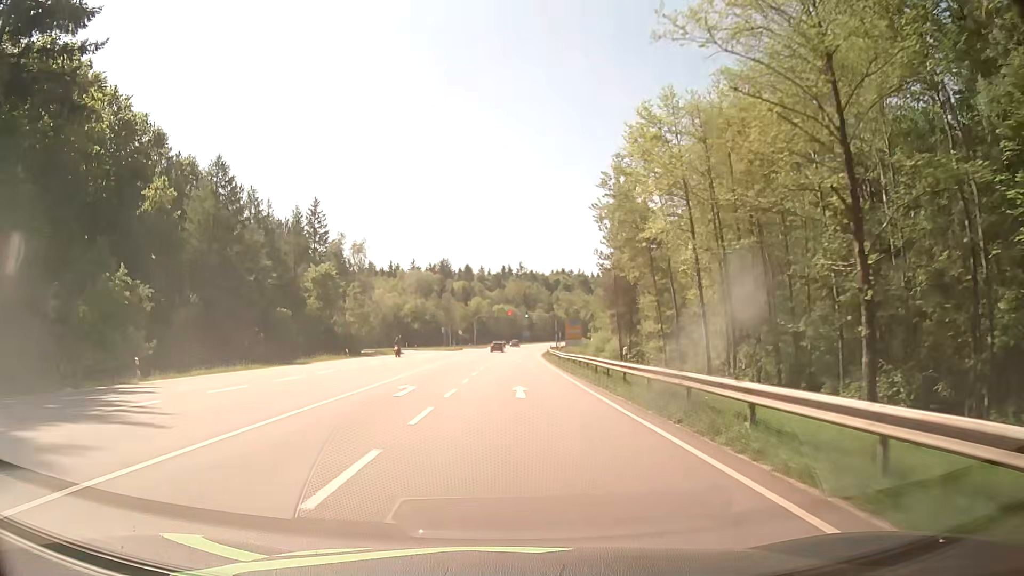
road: secondary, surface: asphalt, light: Day
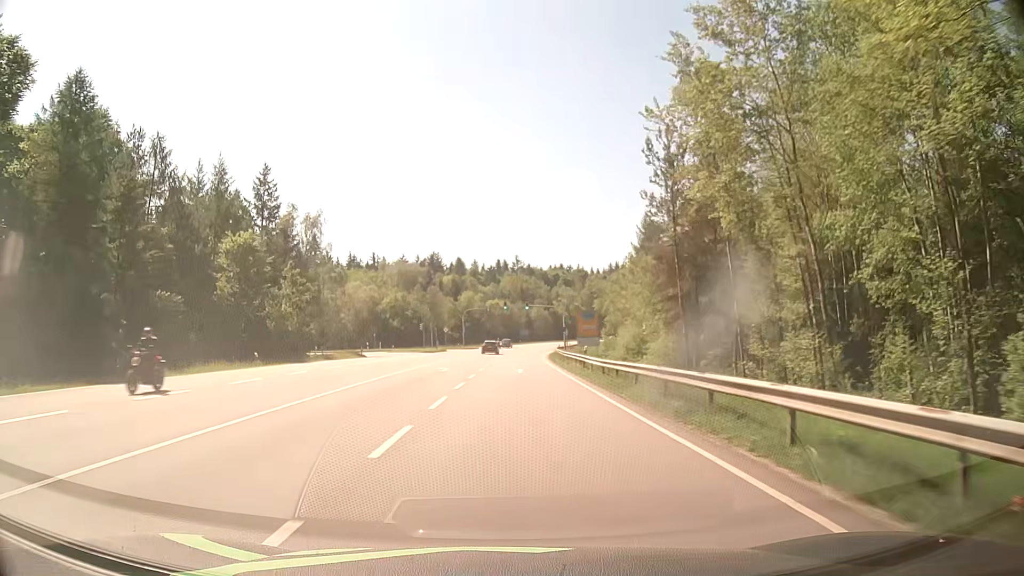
(-0.1, +21.5) m; 0°
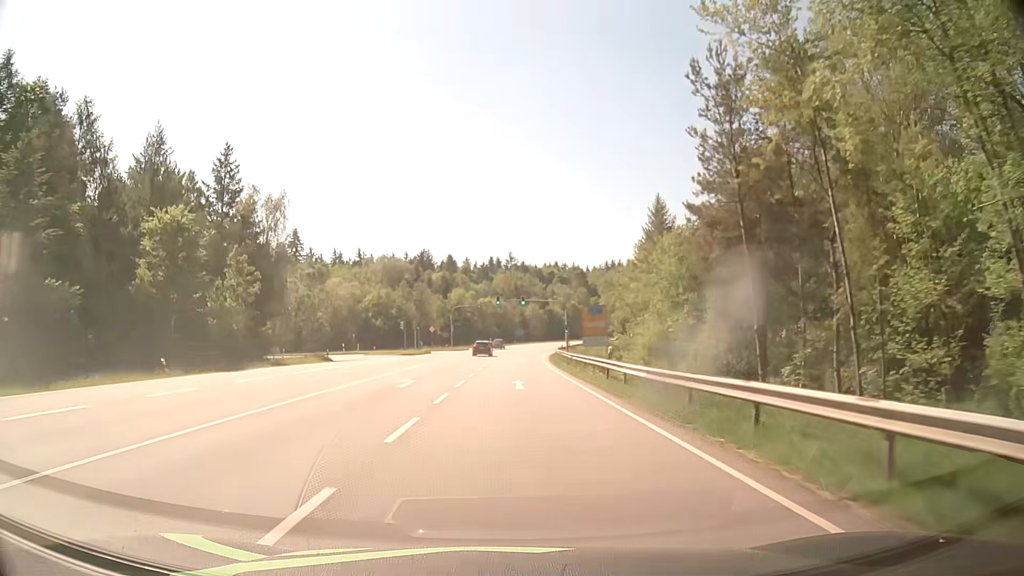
(+0.1, +10.7) m; +1°
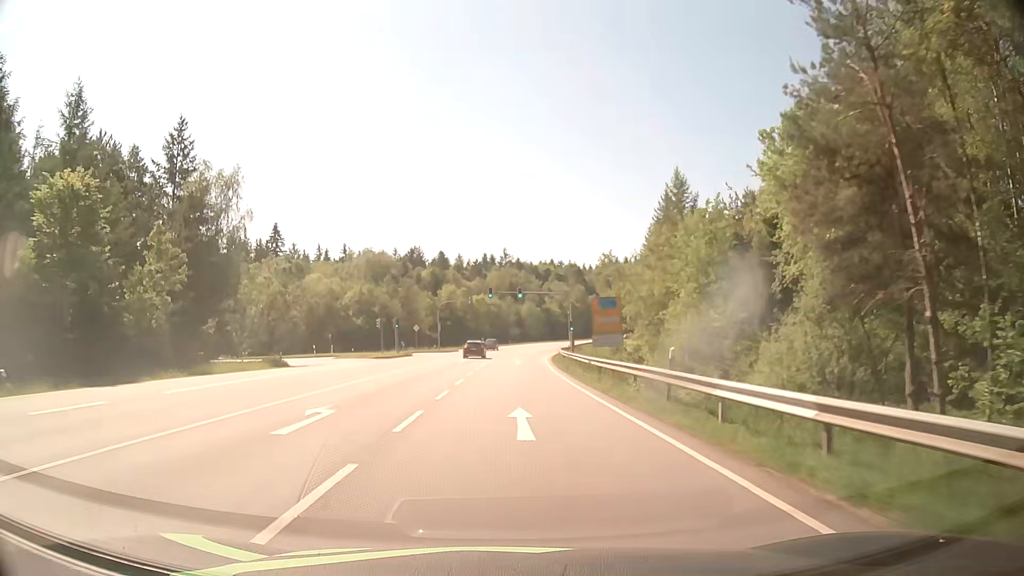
(0.0, +10.8) m; 0°
